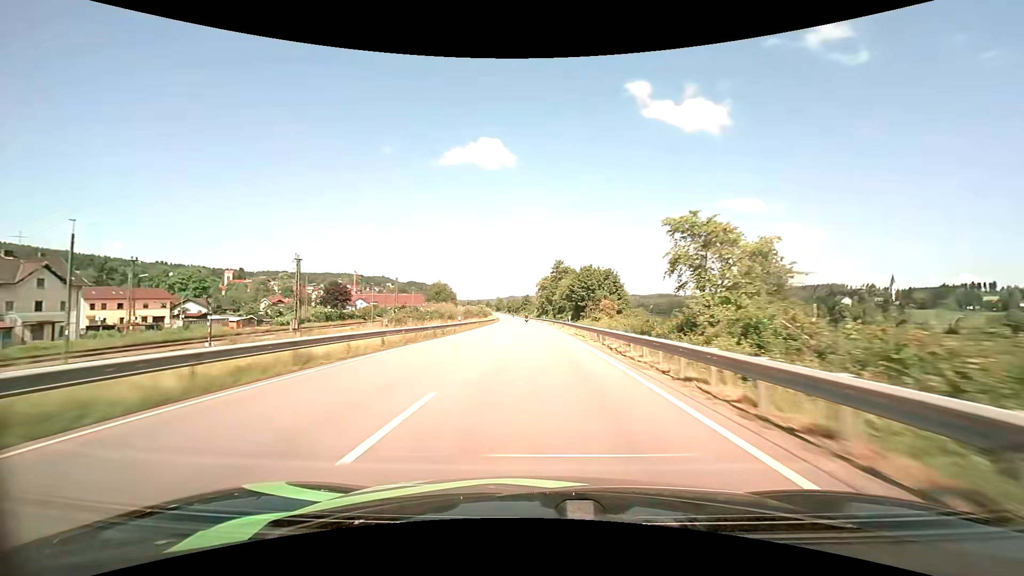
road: primary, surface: asphalt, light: Day
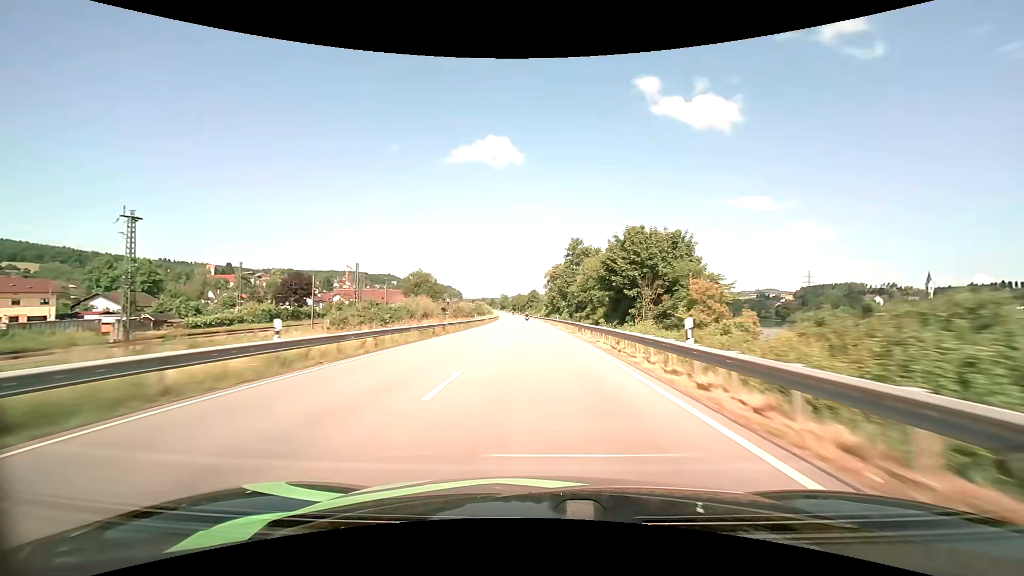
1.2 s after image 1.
(-0.3, +33.1) m; -1°
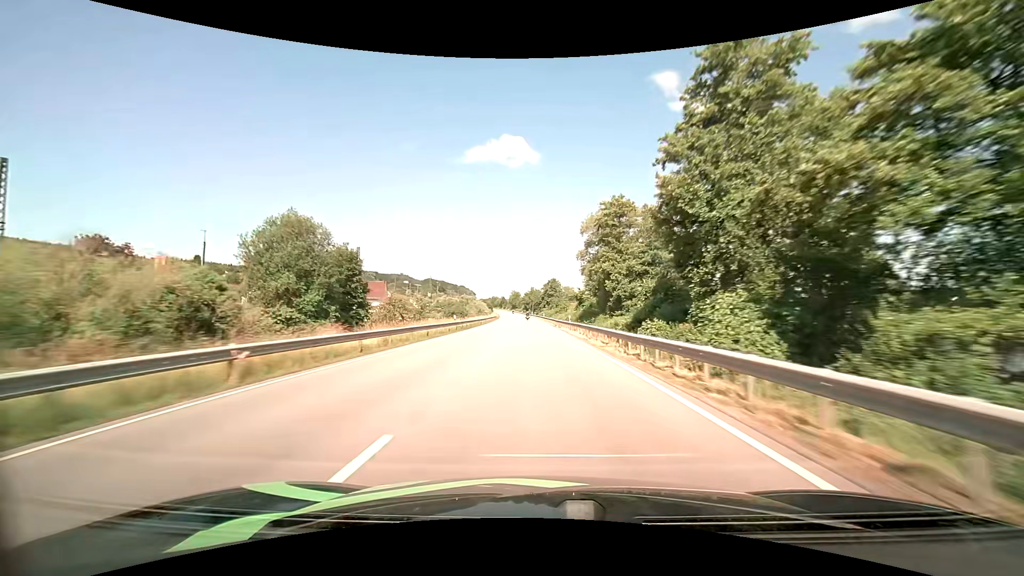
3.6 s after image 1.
(-1.2, +66.7) m; -2°
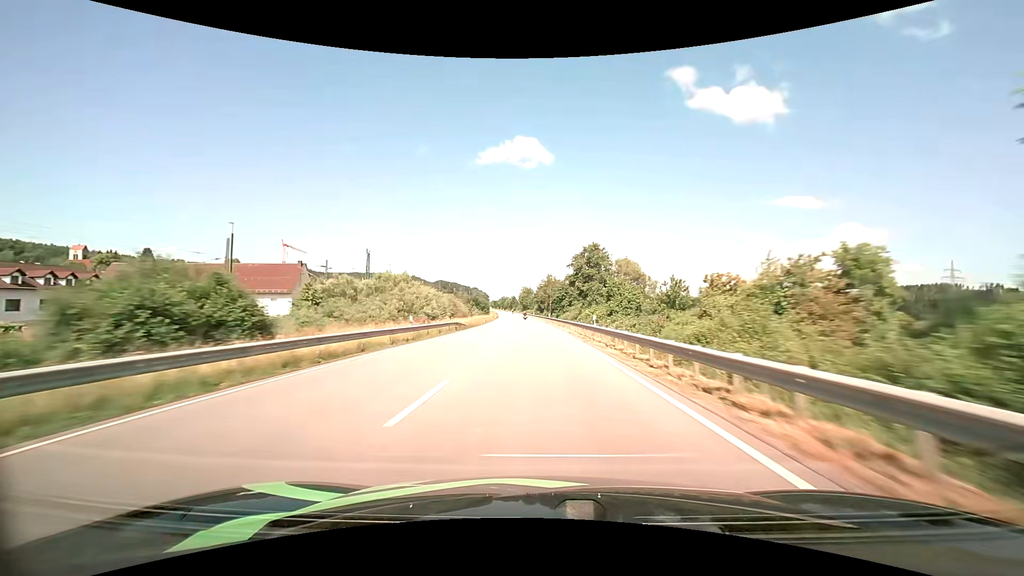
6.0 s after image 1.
(-1.0, +67.9) m; -2°
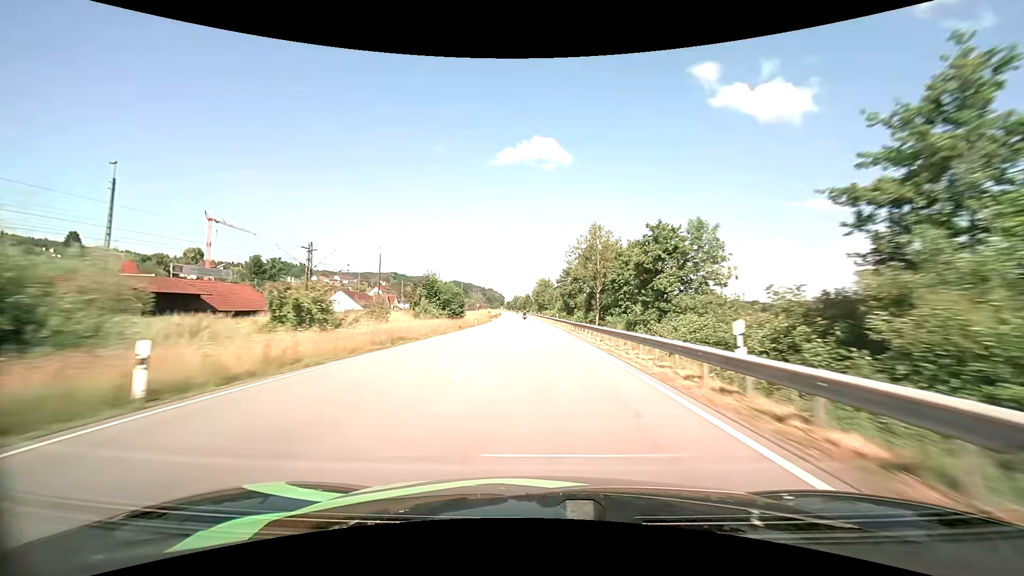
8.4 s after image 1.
(-1.3, +68.4) m; -2°
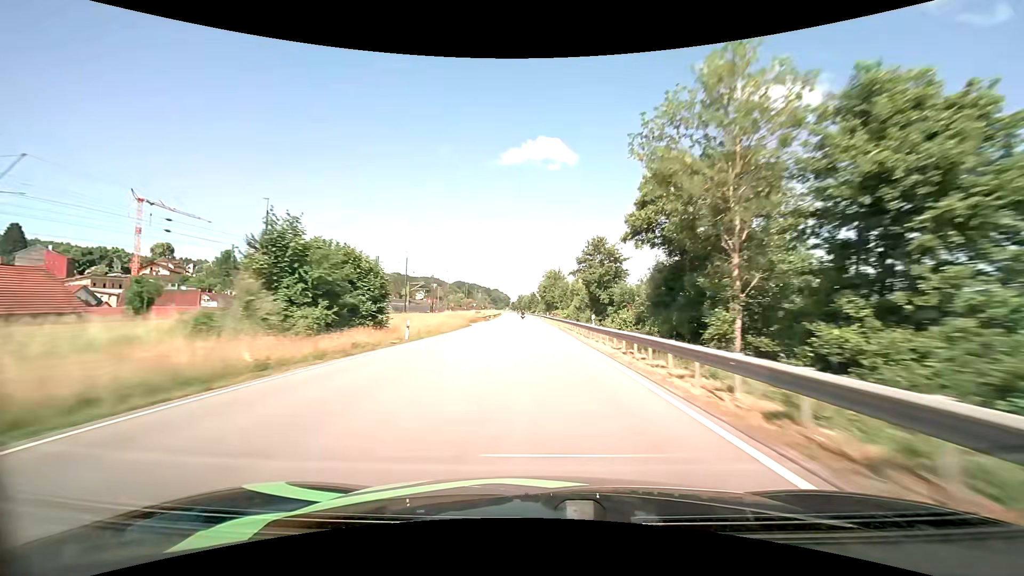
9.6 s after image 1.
(-0.1, +34.1) m; -1°
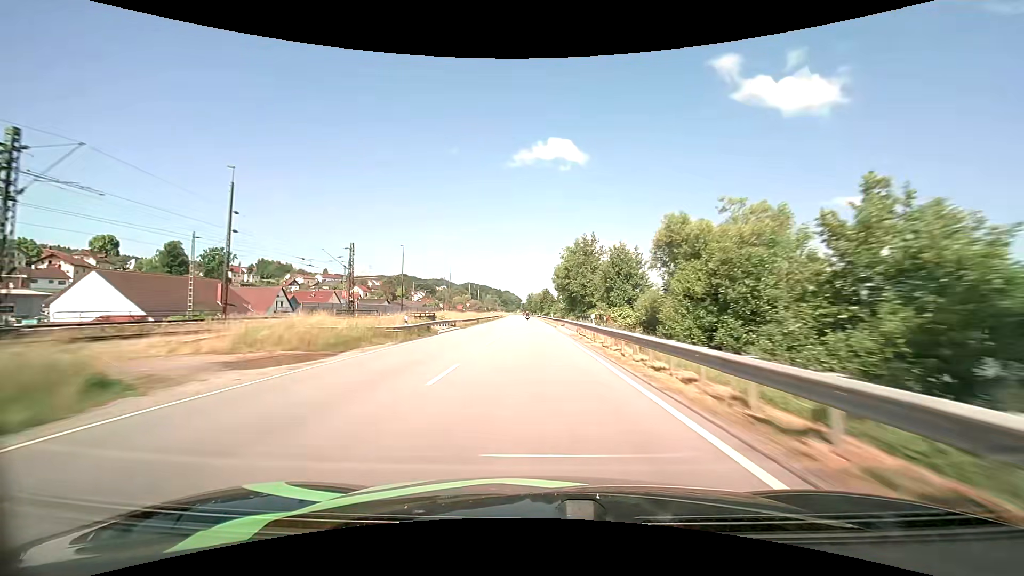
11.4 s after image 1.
(-0.6, +51.0) m; -2°
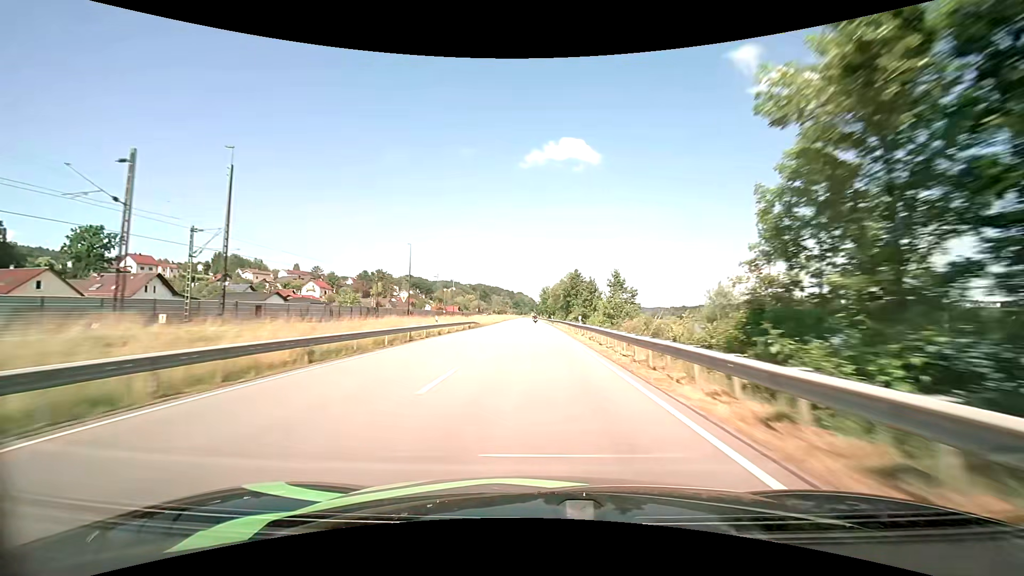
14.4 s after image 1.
(-1.3, +85.5) m; -2°
(0, +10) (0, +20) (0, +30) (0, +40) (0, +50) (0, +60) (0, +70) (-1, +80) (-1, +90) (-1, +100) m
